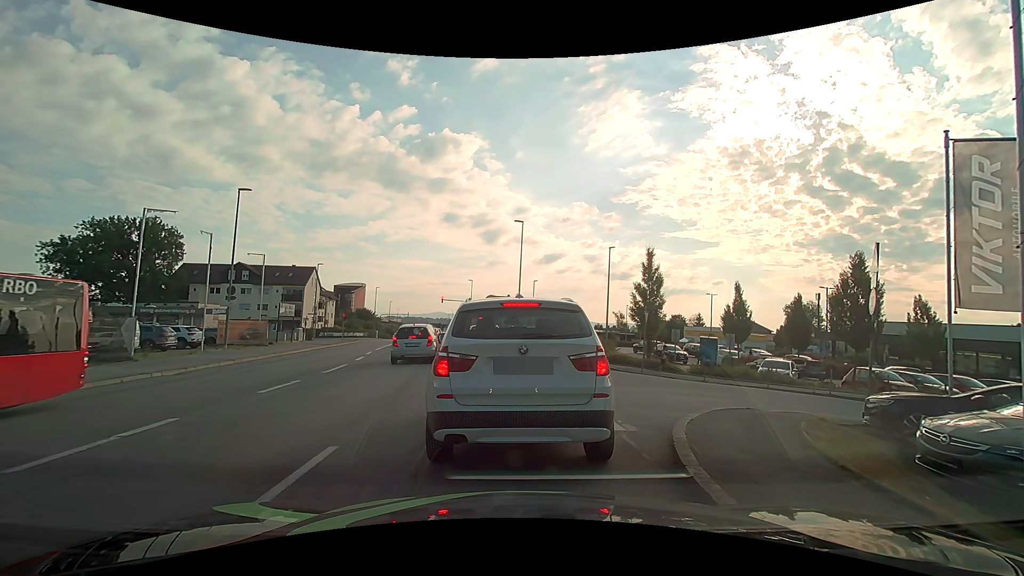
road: tertiary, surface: asphalt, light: Day
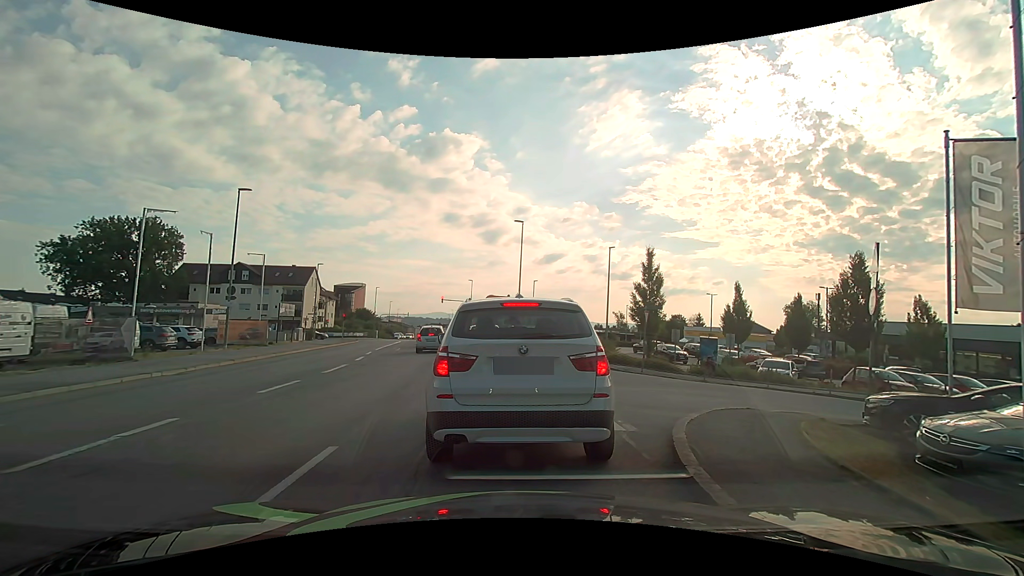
(0.0, 0.0) m; 0°
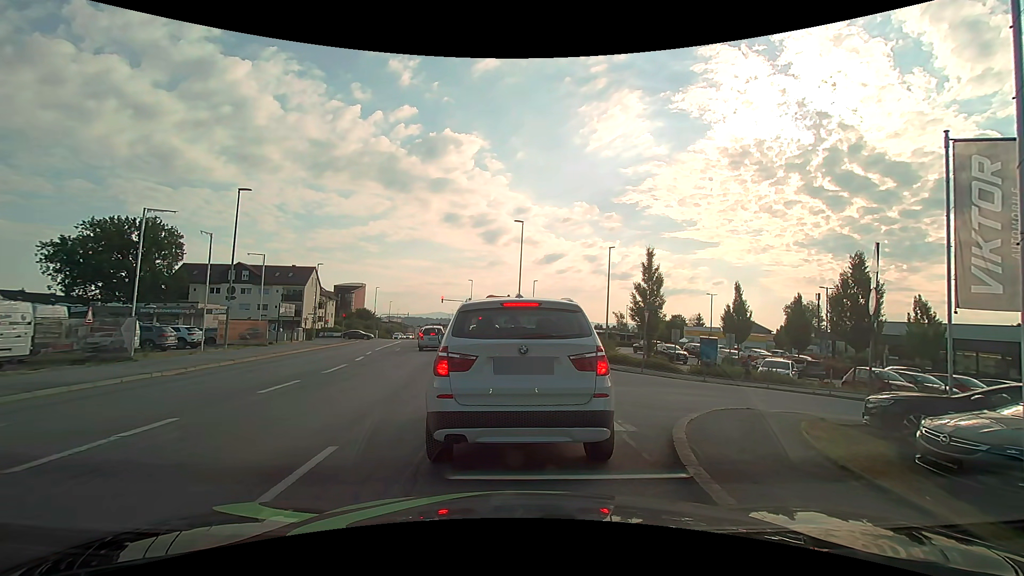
(0.0, 0.0) m; 0°
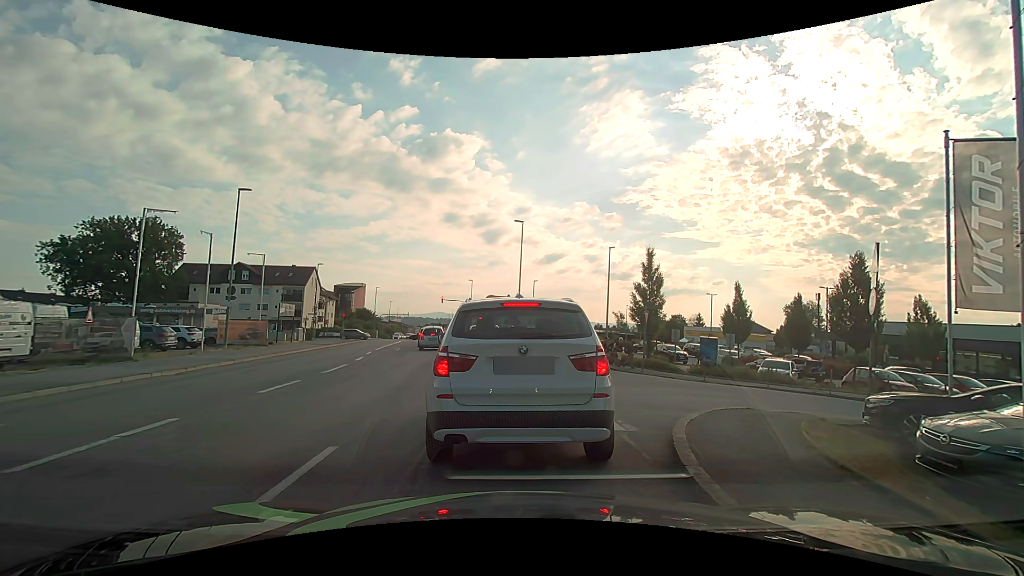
(0.0, 0.0) m; 0°
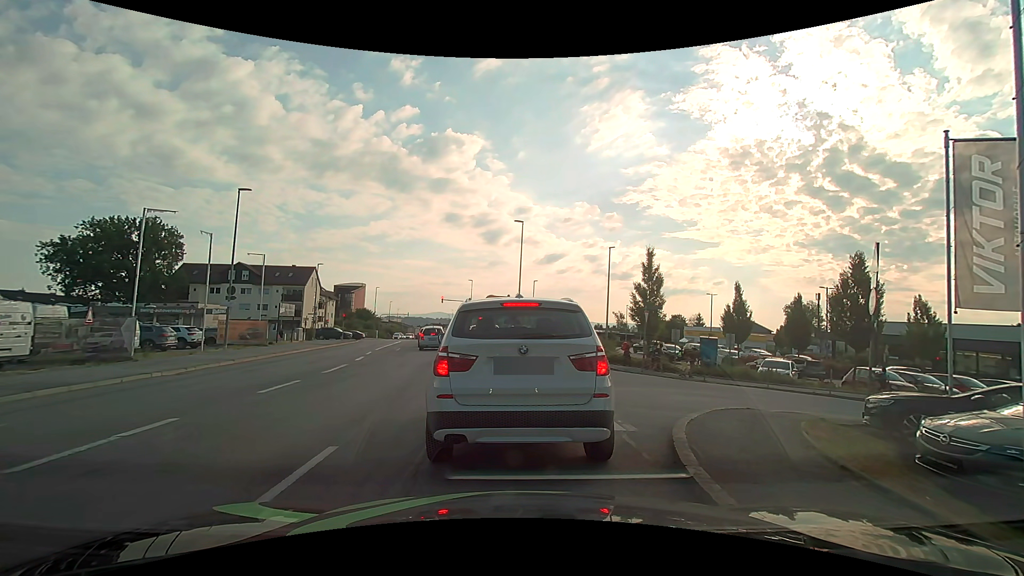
(0.0, 0.0) m; 0°
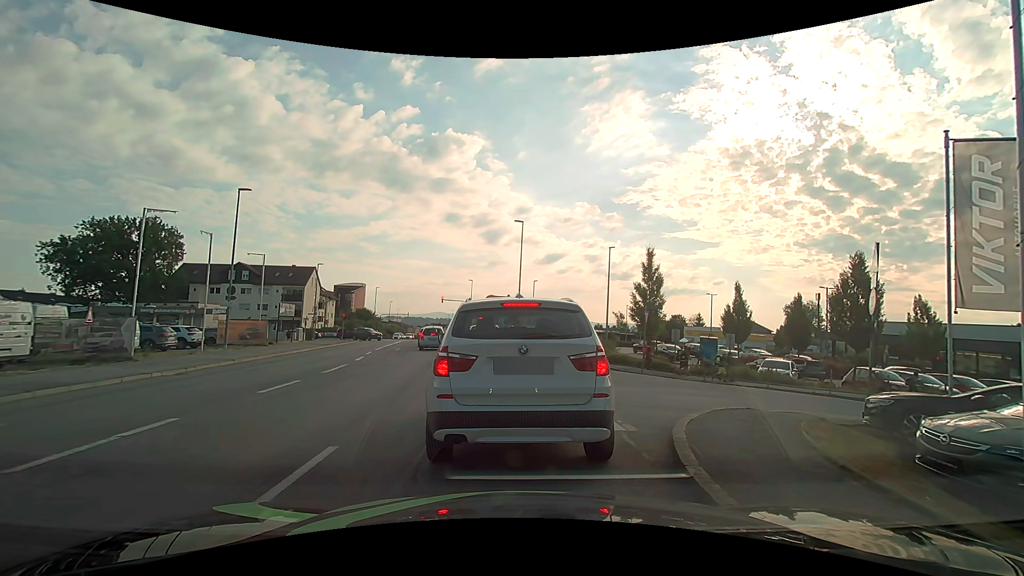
(0.0, 0.0) m; 0°
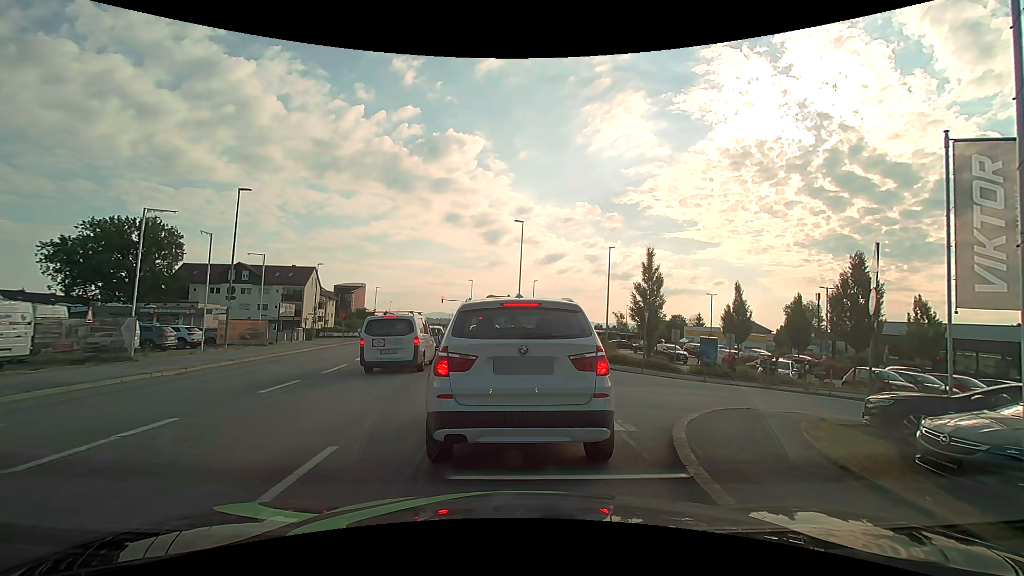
(0.0, 0.0) m; 0°
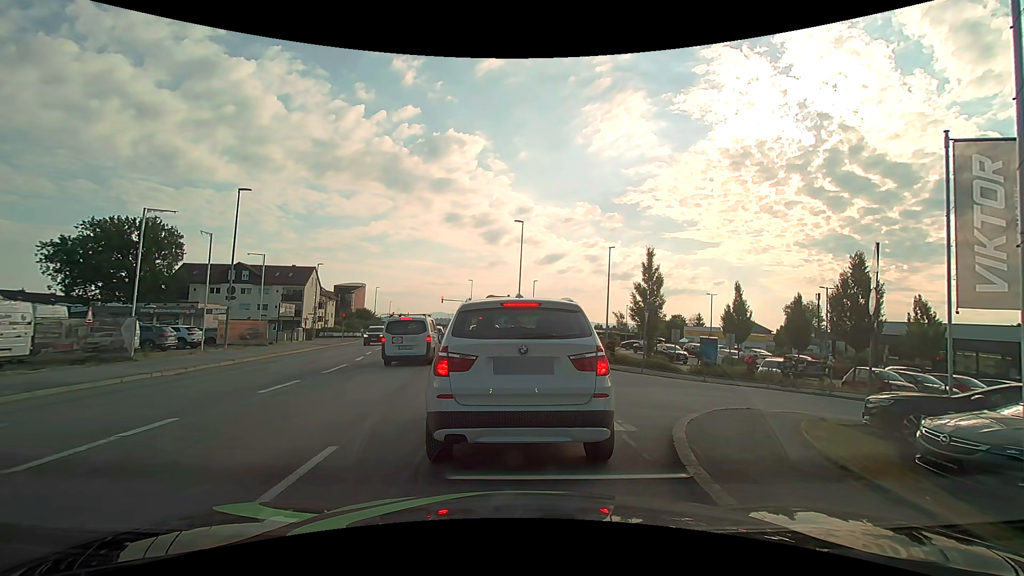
(0.0, 0.0) m; 0°
(0, +10) (-1, +20) (-2, +30) (-4, +40) (-5, +50) (-7, +59) (-9, +69) (-10, +79) (-12, +89) (-14, +99) m
